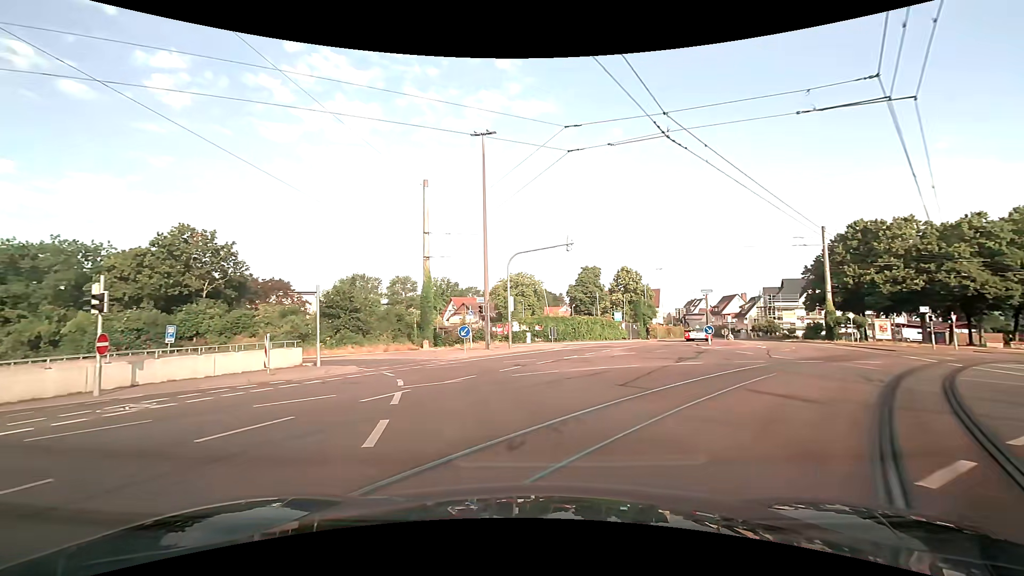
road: tertiary_link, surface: asphalt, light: Day
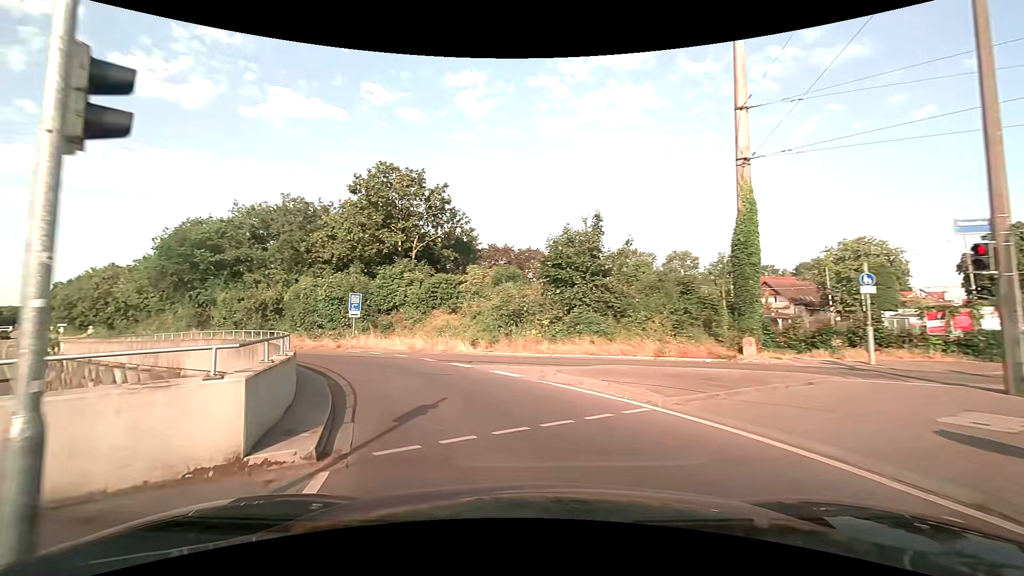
(-4.5, +19.9) m; -30°
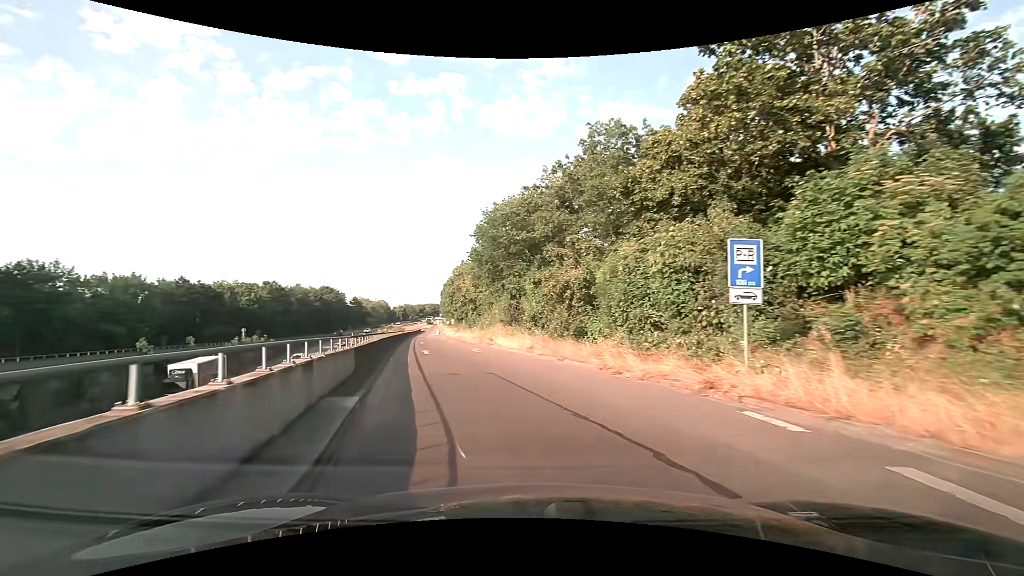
(-6.3, +17.8) m; -37°
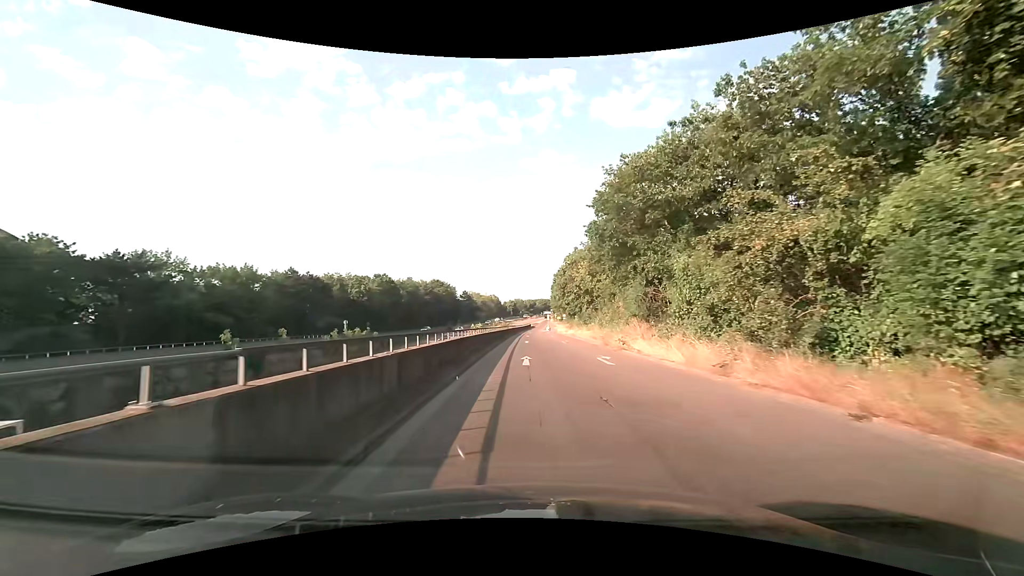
(-1.5, +10.8) m; -13°
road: trunk_link
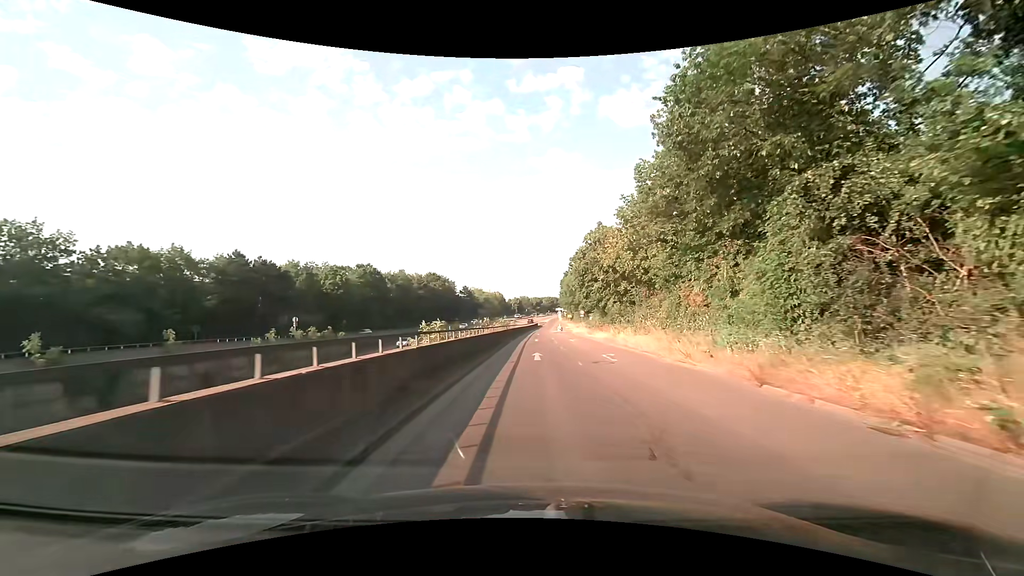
(-0.2, +18.7) m; 0°
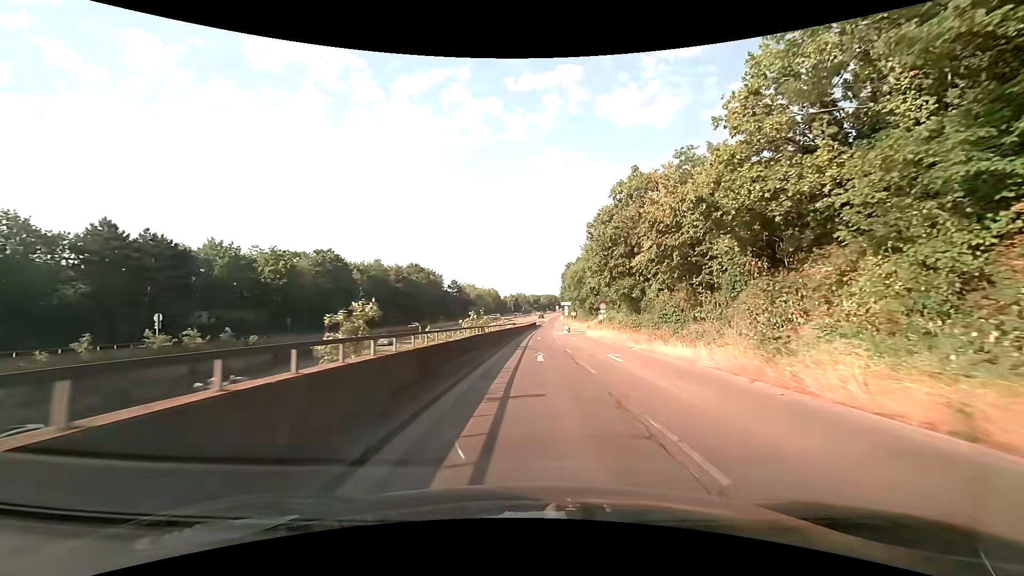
(-0.1, +20.9) m; 0°
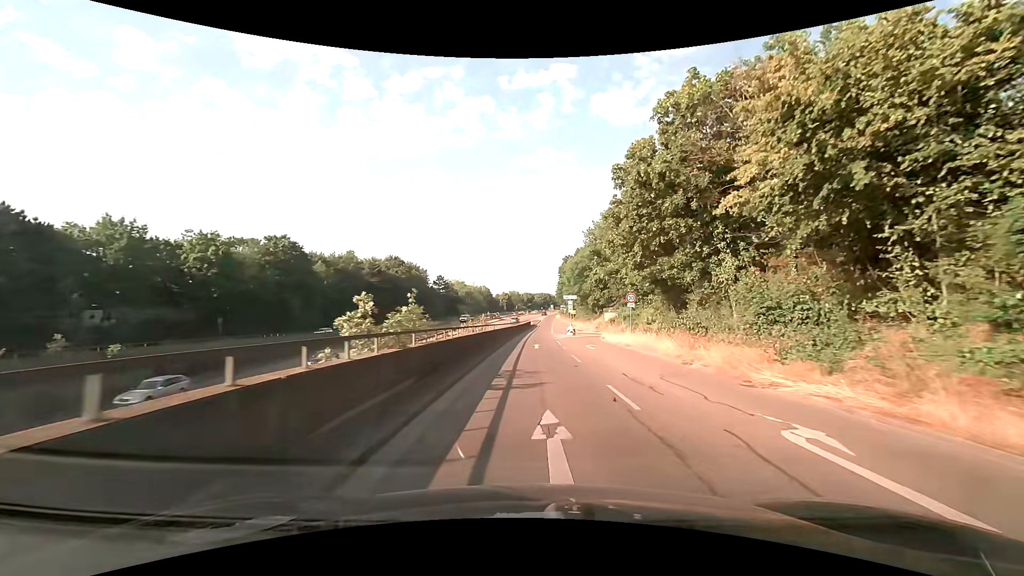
(0.0, +14.8) m; +1°
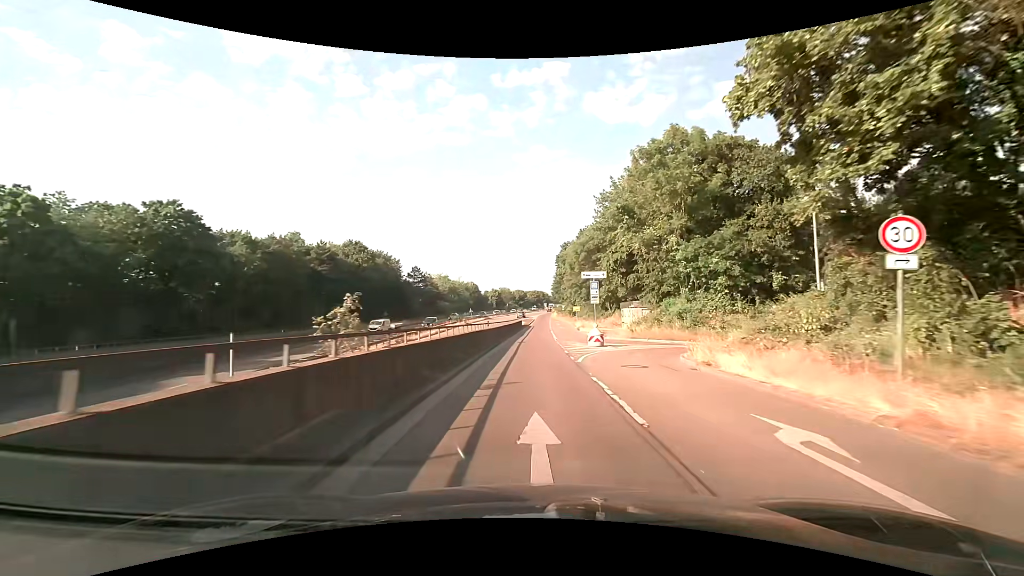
(+0.1, +22.4) m; 0°
(0, +10) (0, +20) (0, +30) (0, +40) (+1, +50) (+1, +60) (+2, +70) (+2, +80) (+2, +90) (+3, +100) m
